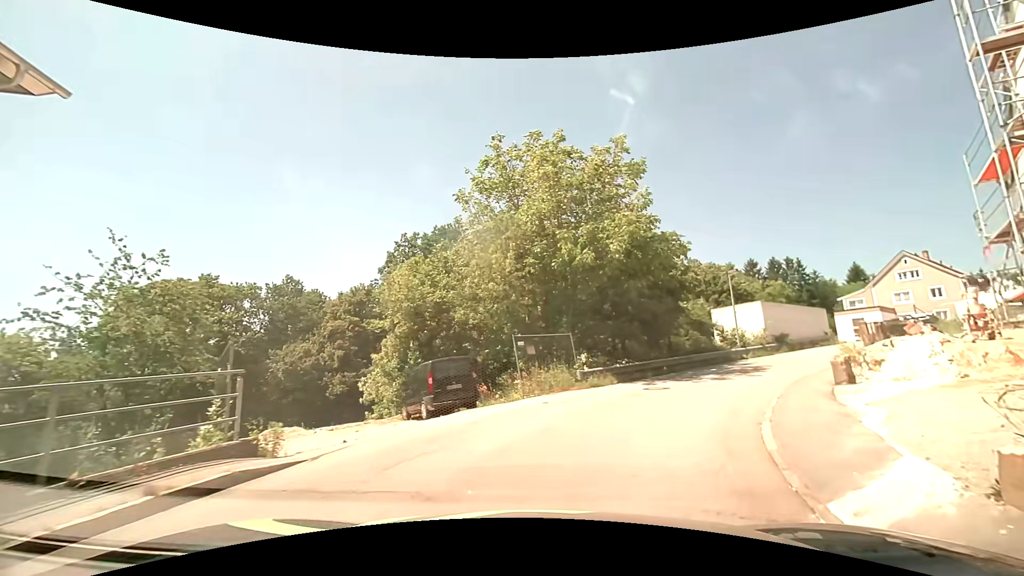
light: Day
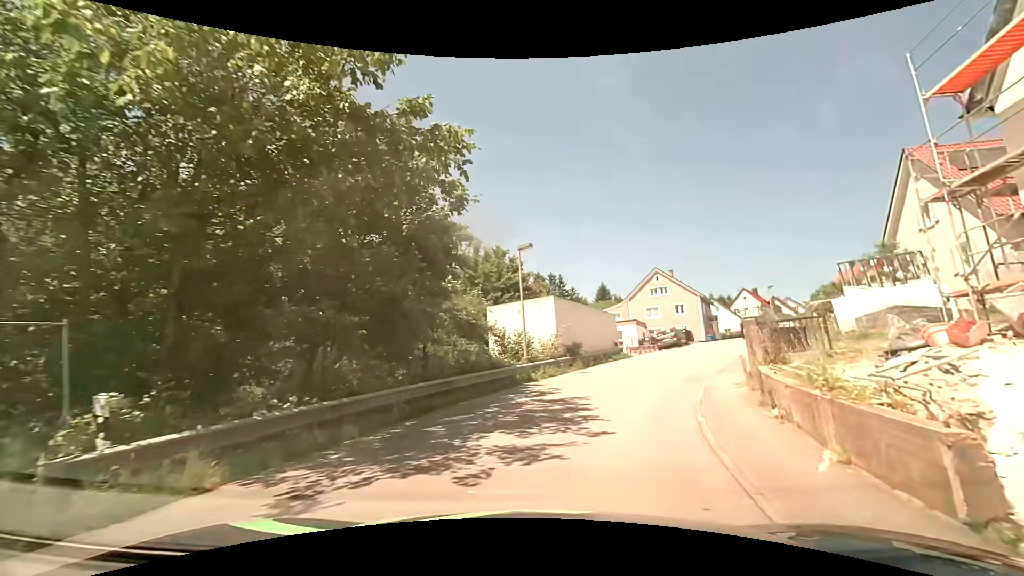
(+2.7, +11.8) m; +25°
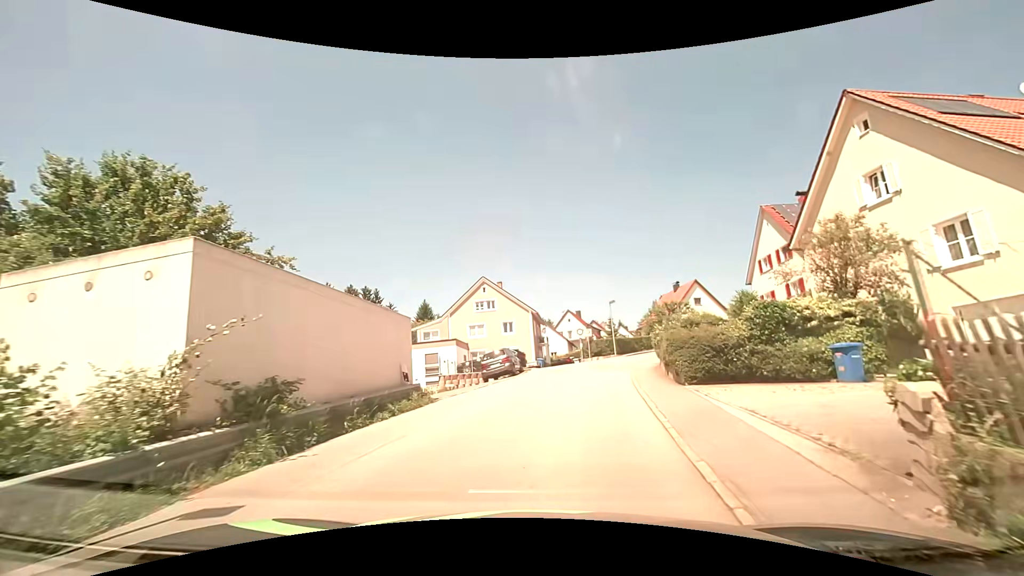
(+2.6, +13.5) m; +20°
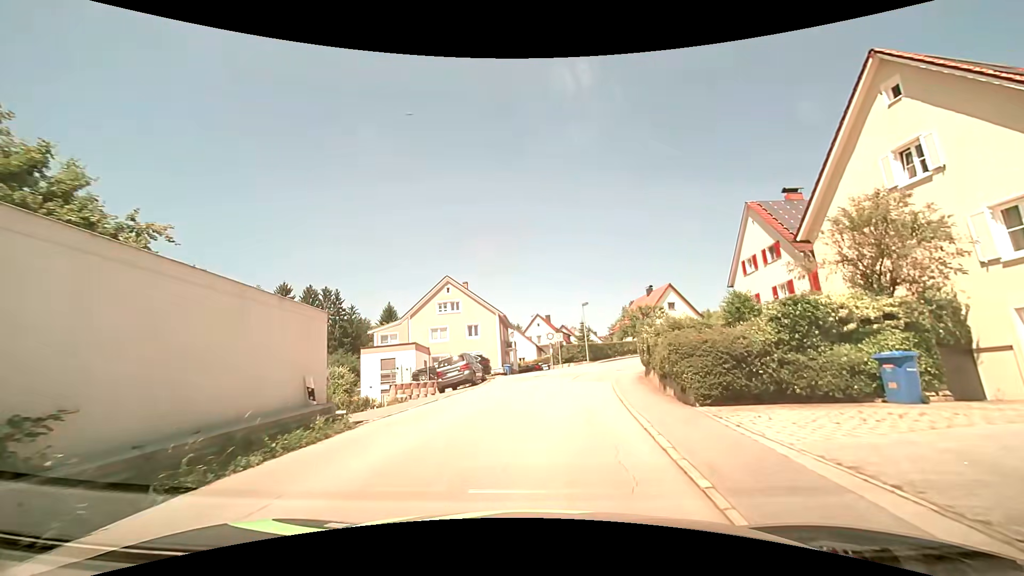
(+0.1, +3.6) m; +3°
(+1, +10) (+2, +20) (+4, +30) (+9, +39) (+15, +47) (+22, +53) (+32, +57) (+41, +59) (+51, +62) (+59, +68) m
